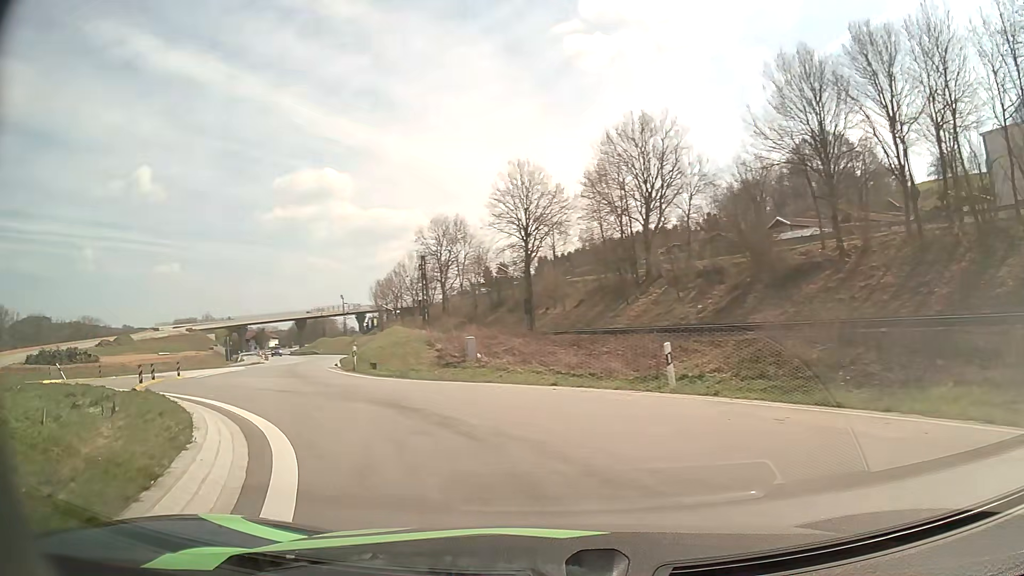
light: Day
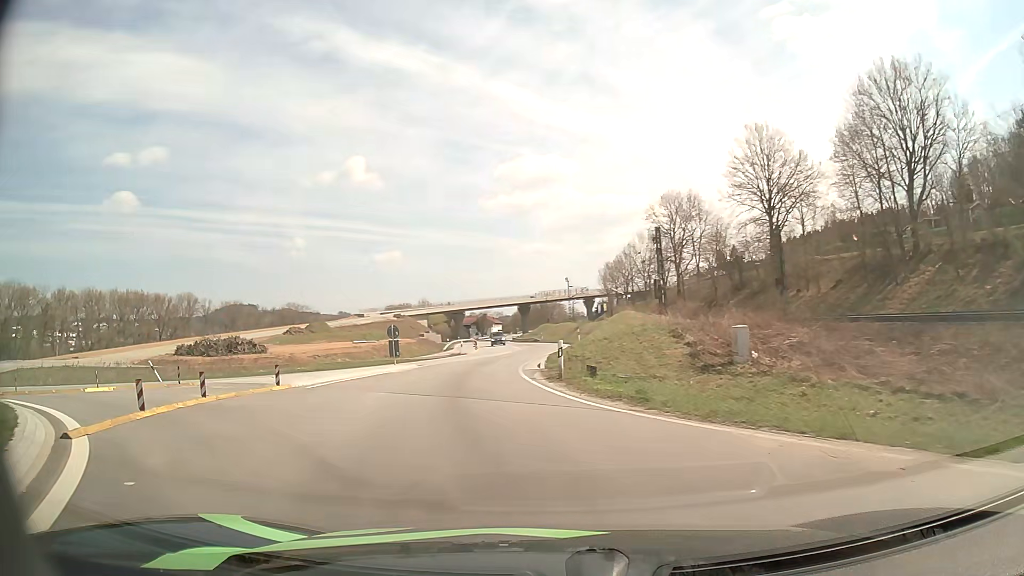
(-1.9, +10.4) m; -20°
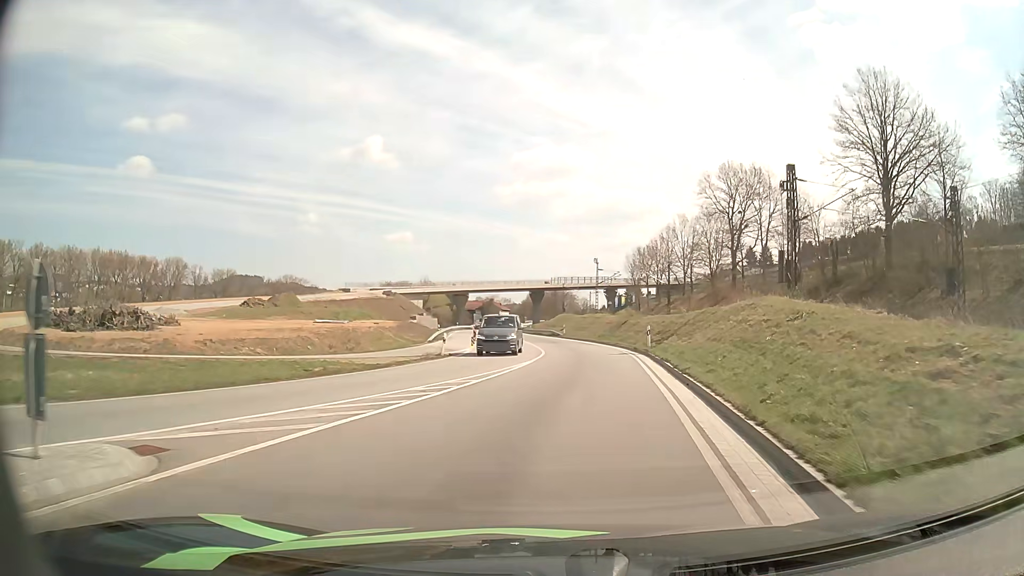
(-2.6, +24.2) m; -3°
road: primary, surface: asphalt
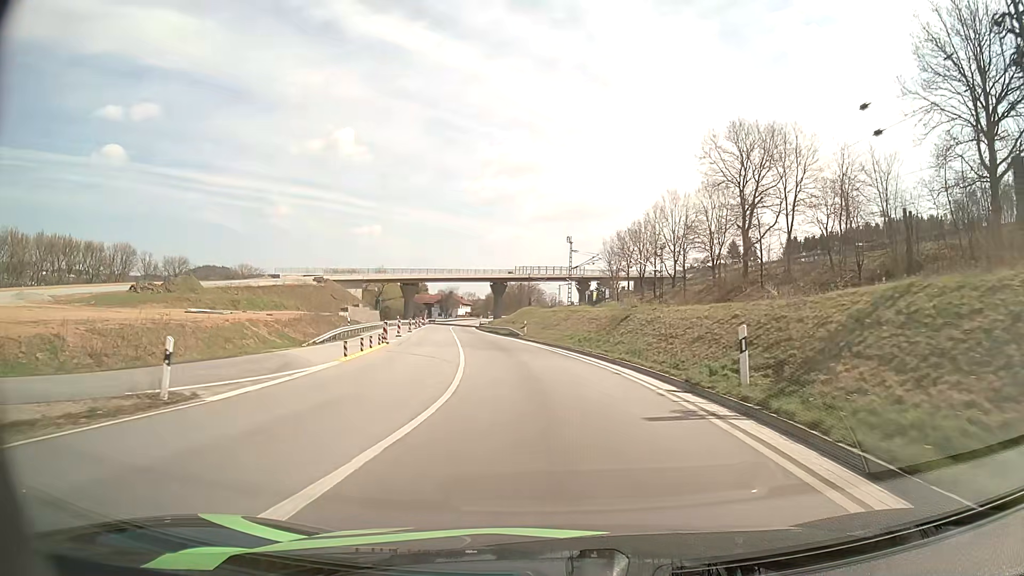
(+1.2, +21.7) m; +4°
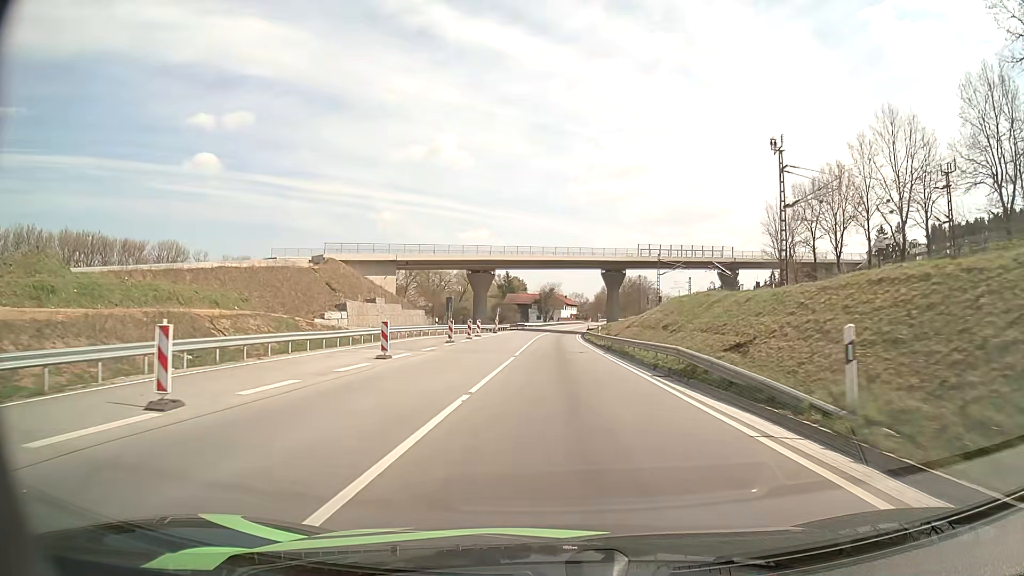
(-3.8, +43.6) m; -9°
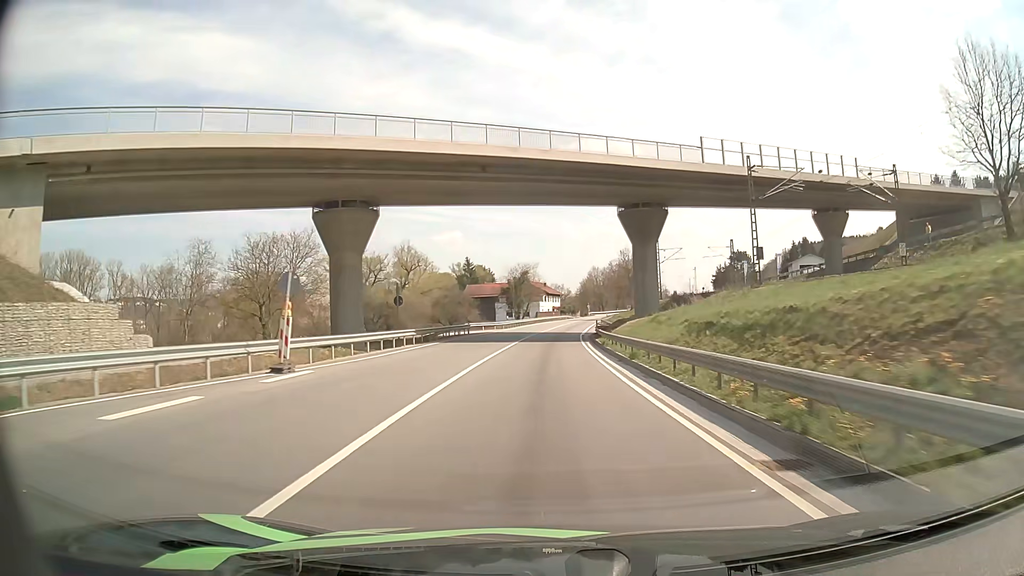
(+0.8, +52.0) m; +2°
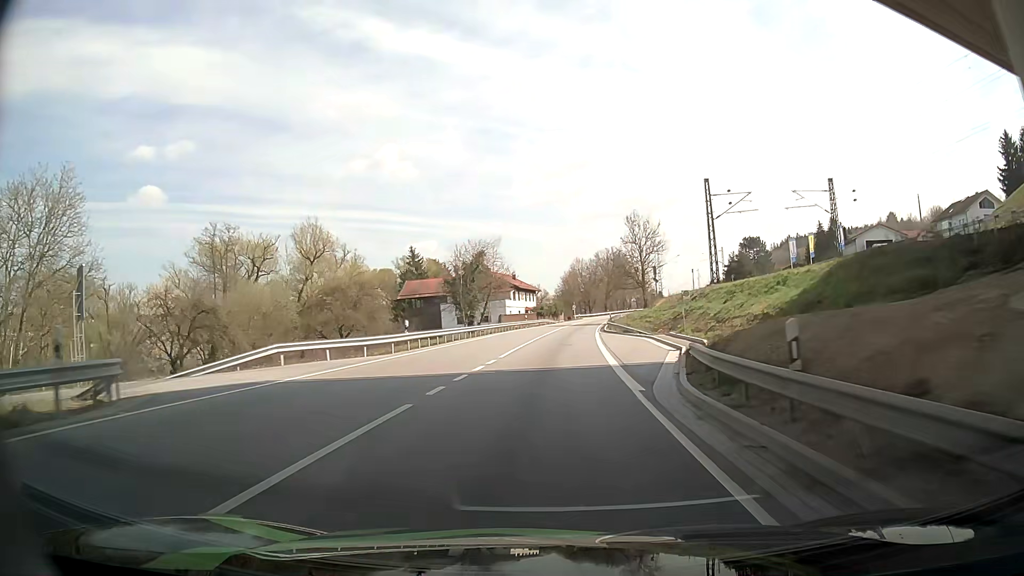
(+0.7, +44.4) m; +3°
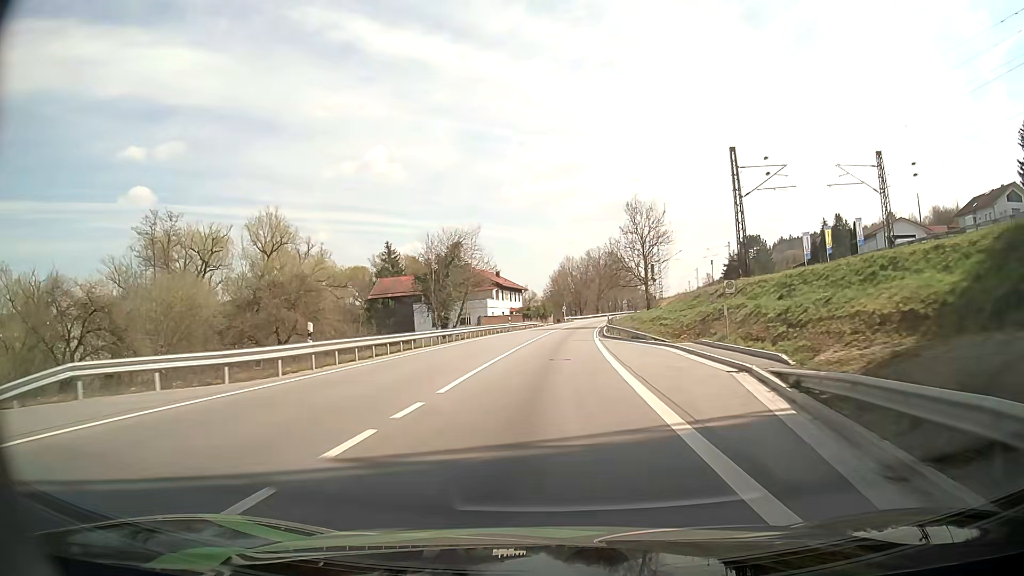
(-0.1, +11.3) m; -1°
(0, +10) (0, +20) (+1, +30) (+1, +40) (+2, +50) (+3, +60) (+4, +70) (+5, +80) (+7, +90) (+8, +100) m
